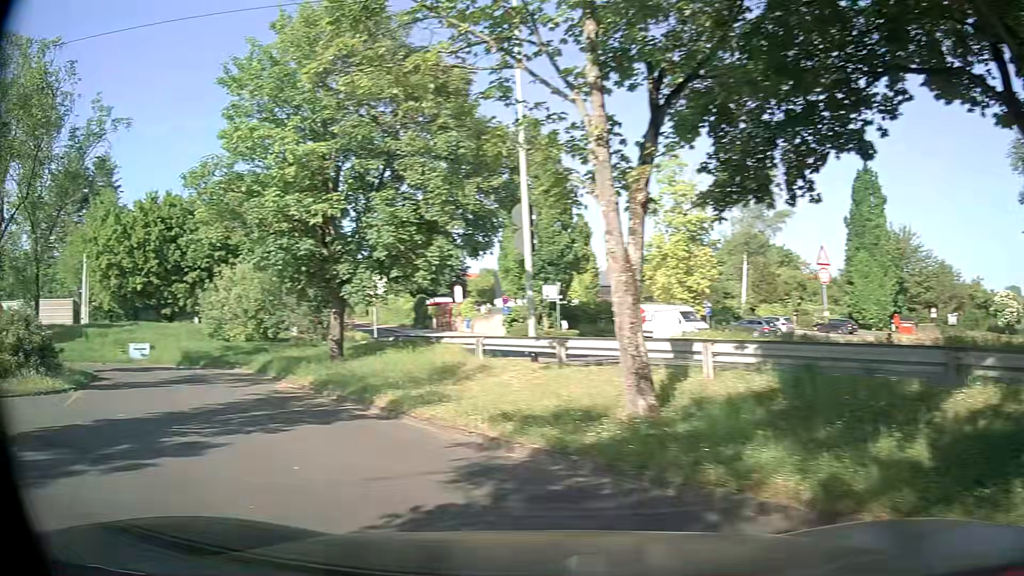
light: Day
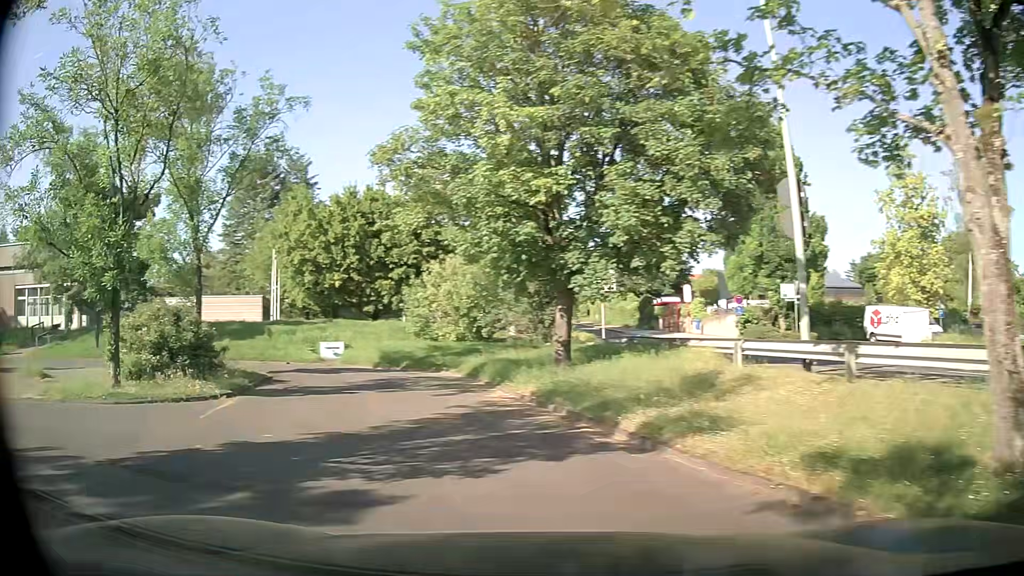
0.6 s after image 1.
(-0.6, +2.9) m; -20°
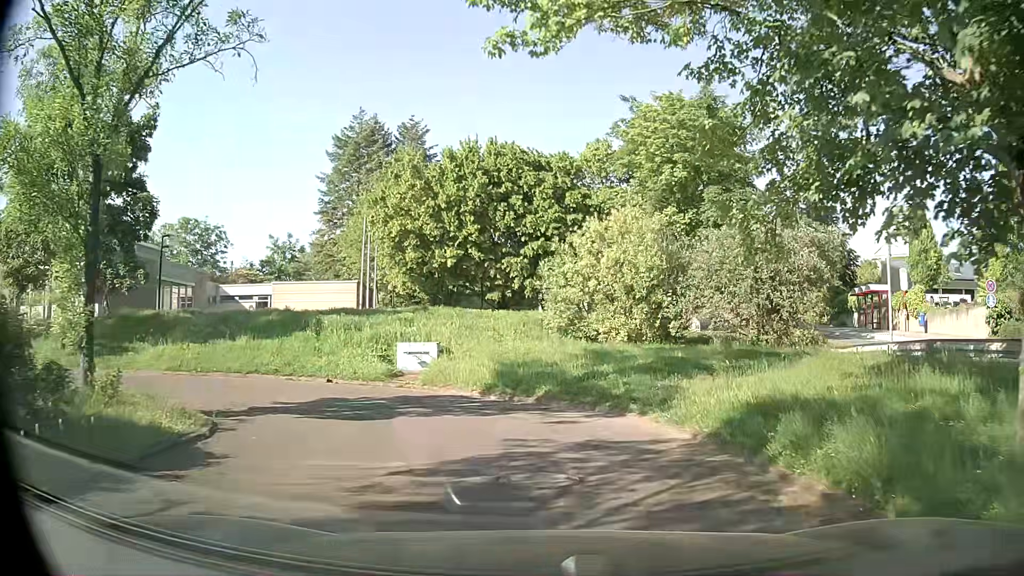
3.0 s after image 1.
(-2.4, +12.9) m; -11°
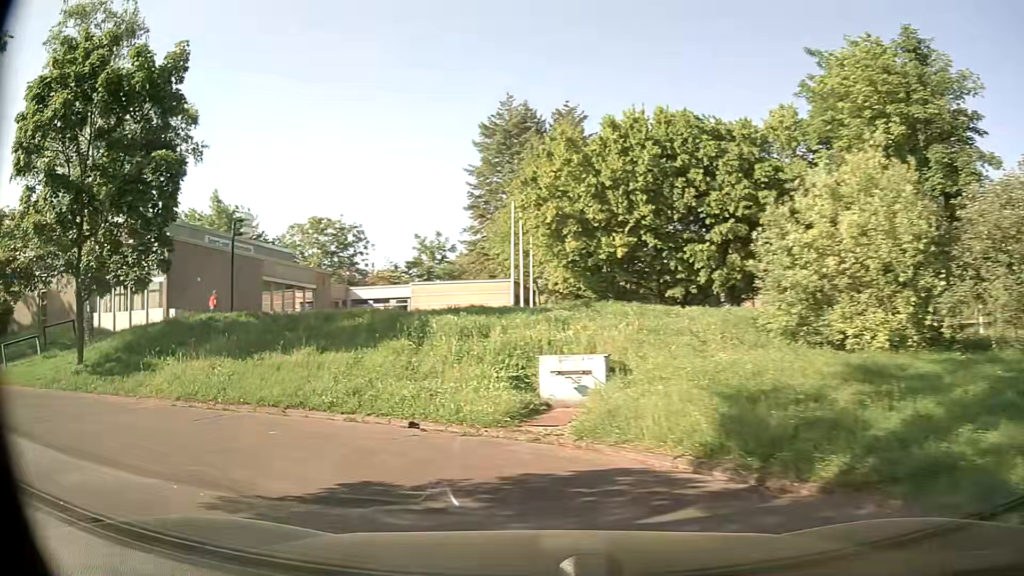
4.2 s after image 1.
(-0.6, +7.2) m; -15°
